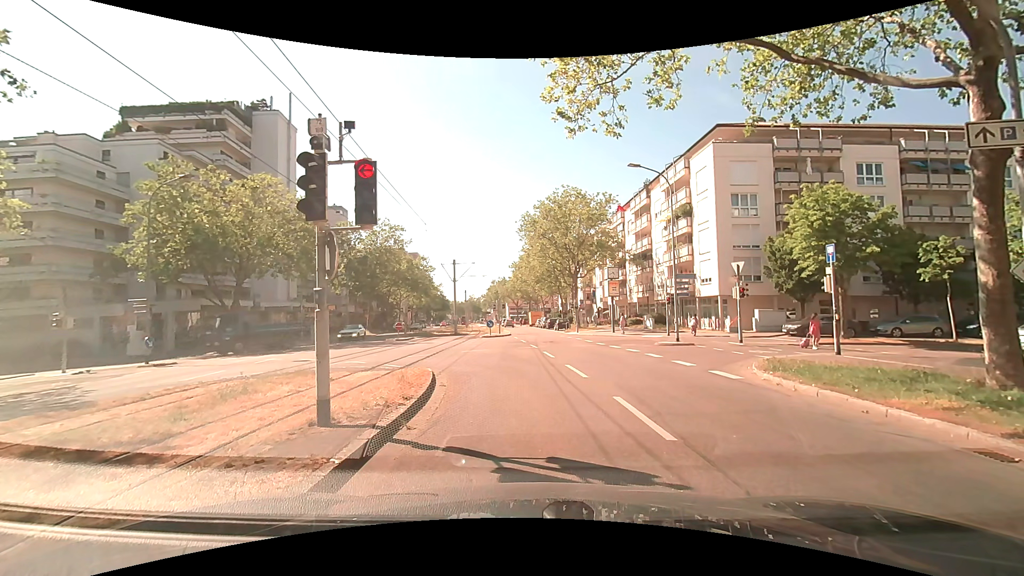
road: tertiary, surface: asphalt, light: Day
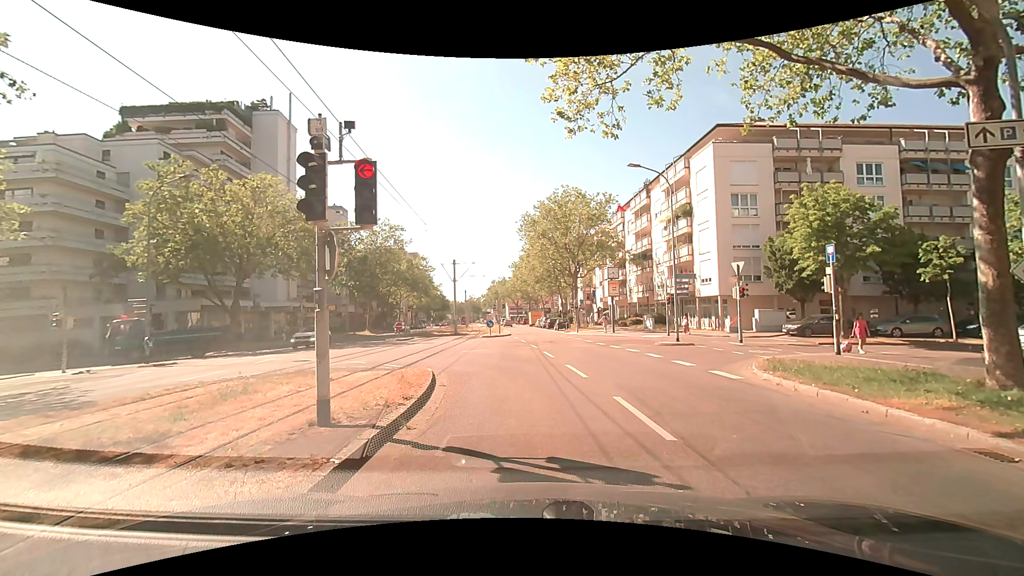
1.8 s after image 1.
(0.0, 0.0) m; 0°
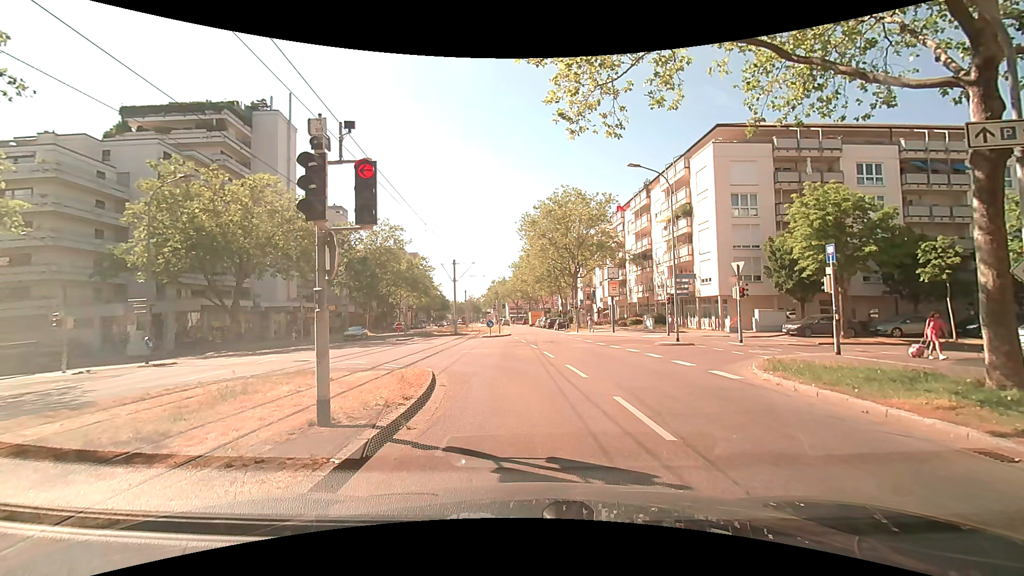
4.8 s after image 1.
(0.0, 0.0) m; 0°
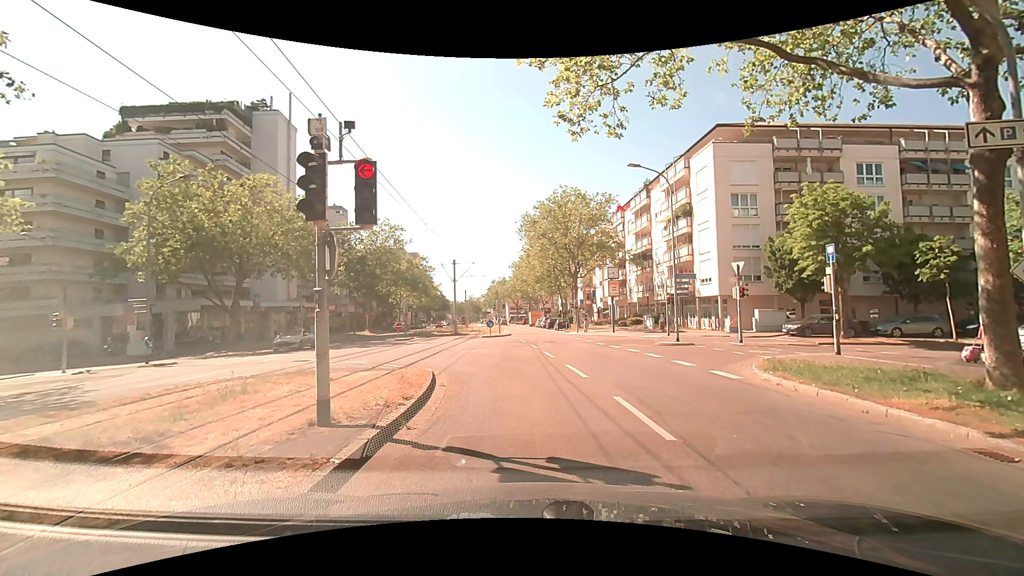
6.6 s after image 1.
(0.0, 0.0) m; 0°
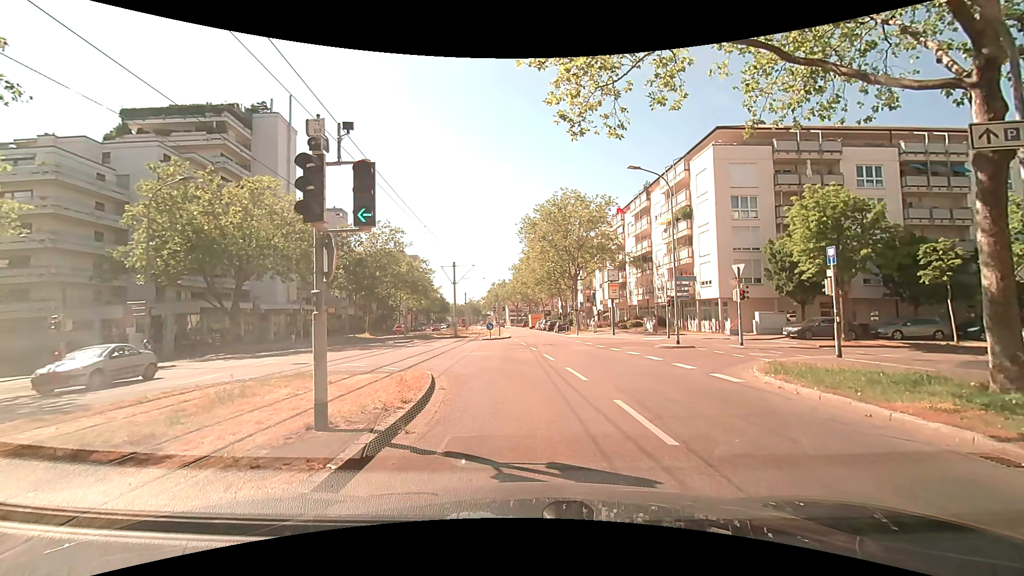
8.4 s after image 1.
(0.0, +0.1) m; 0°
